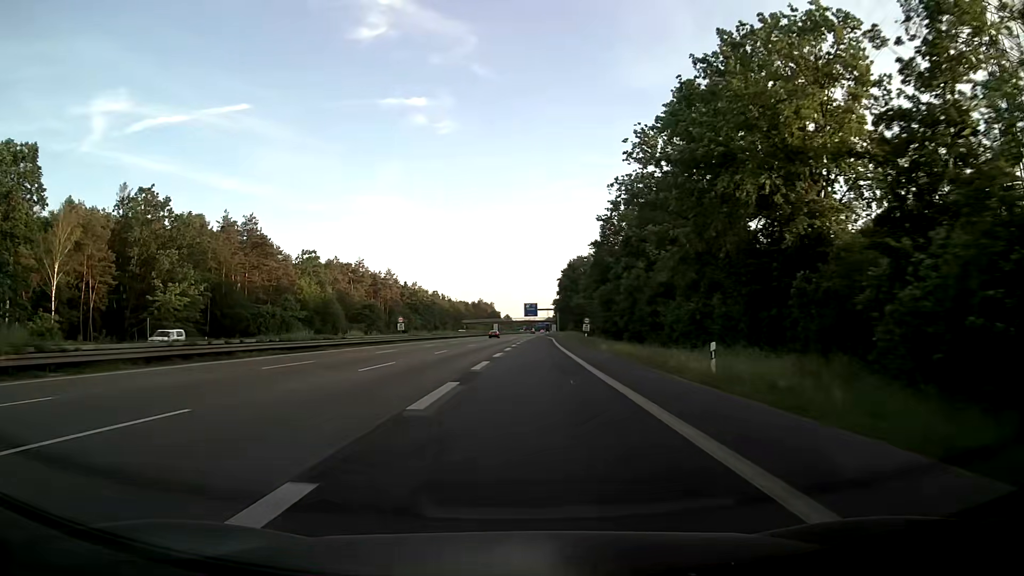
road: motorway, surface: asphalt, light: Day
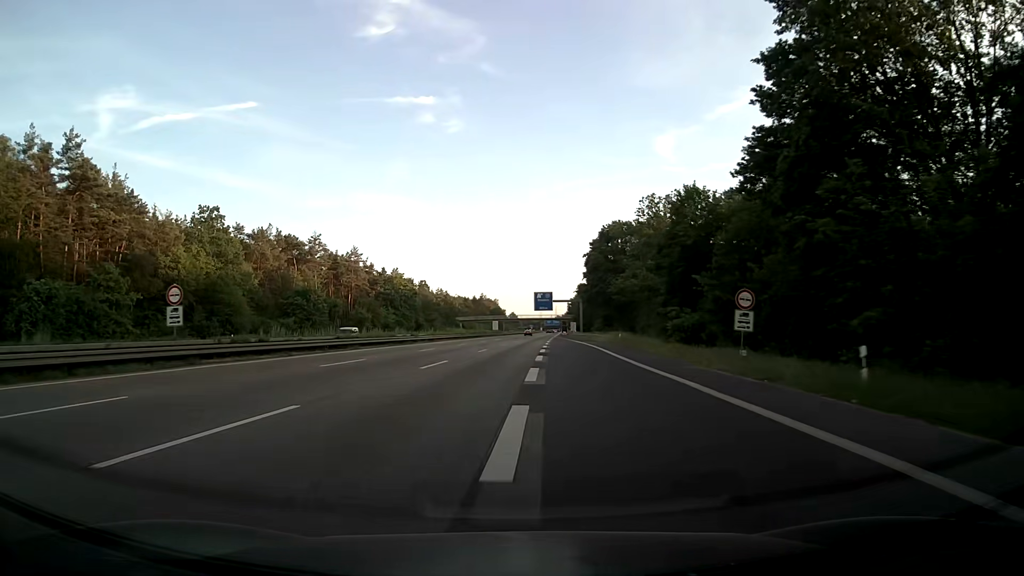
(-0.2, +53.7) m; -1°
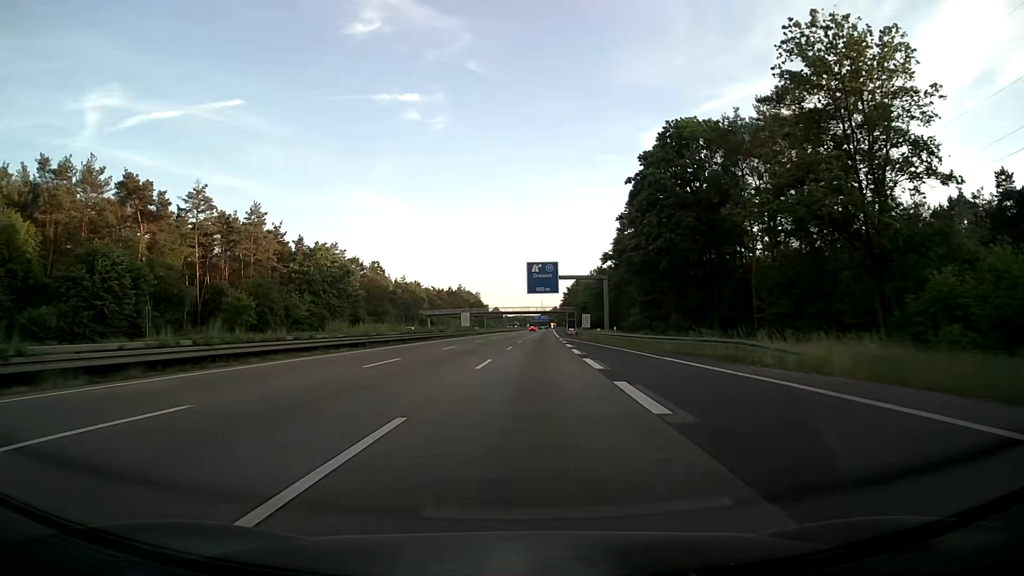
(+0.2, +55.9) m; +1°
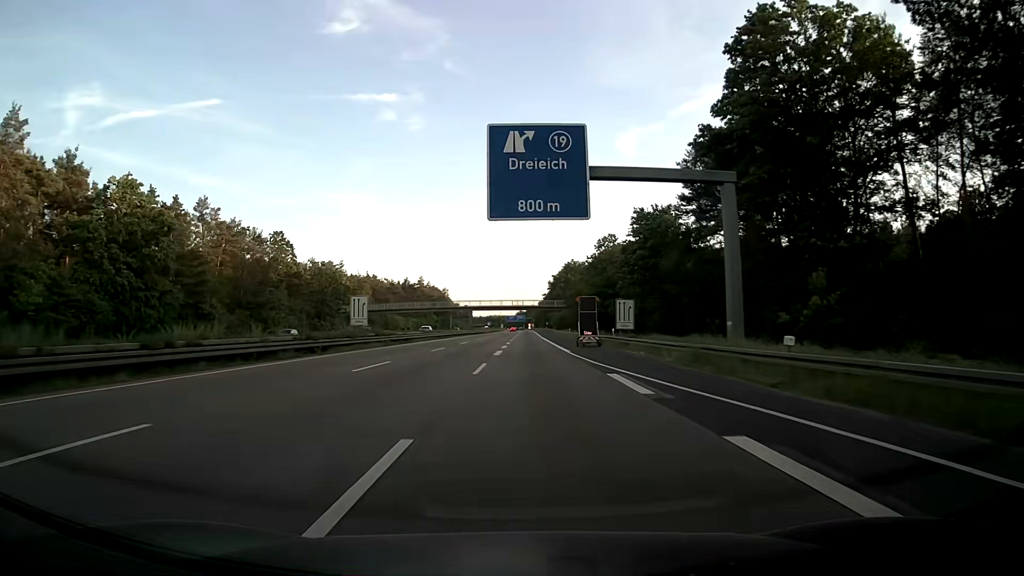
(+1.5, +55.9) m; +2°
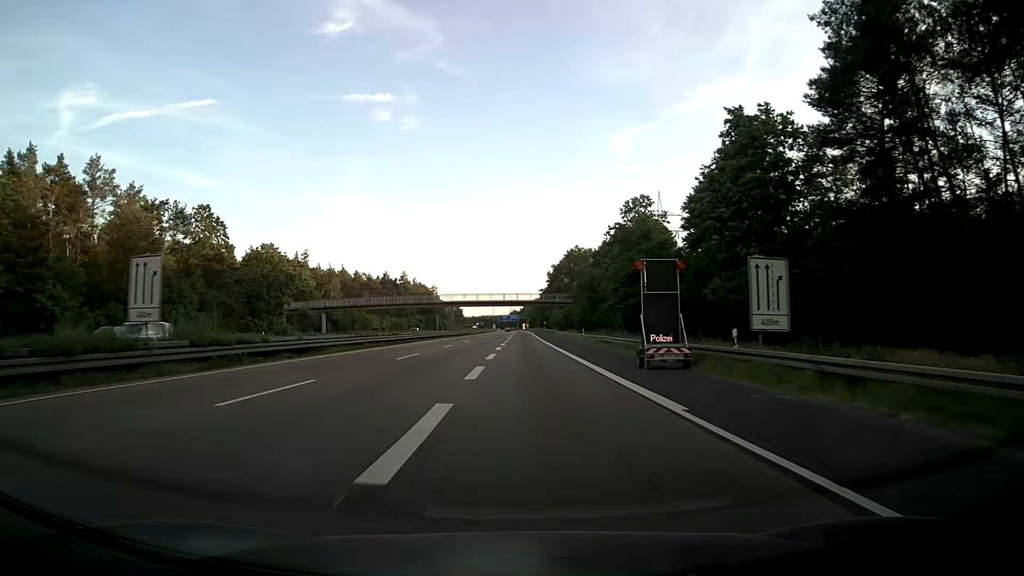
(+0.3, +27.7) m; +1°
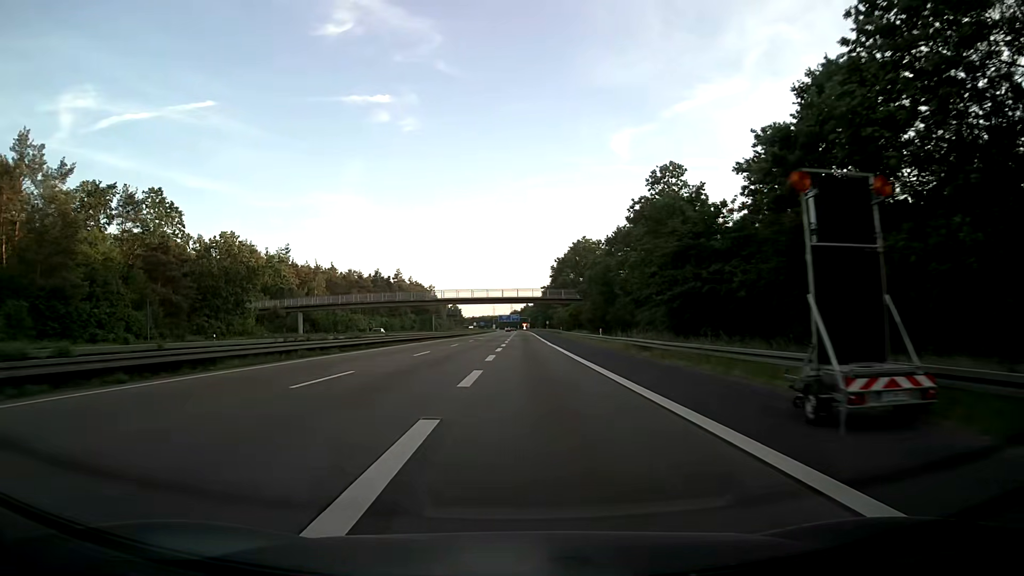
(0.0, +13.8) m; 0°
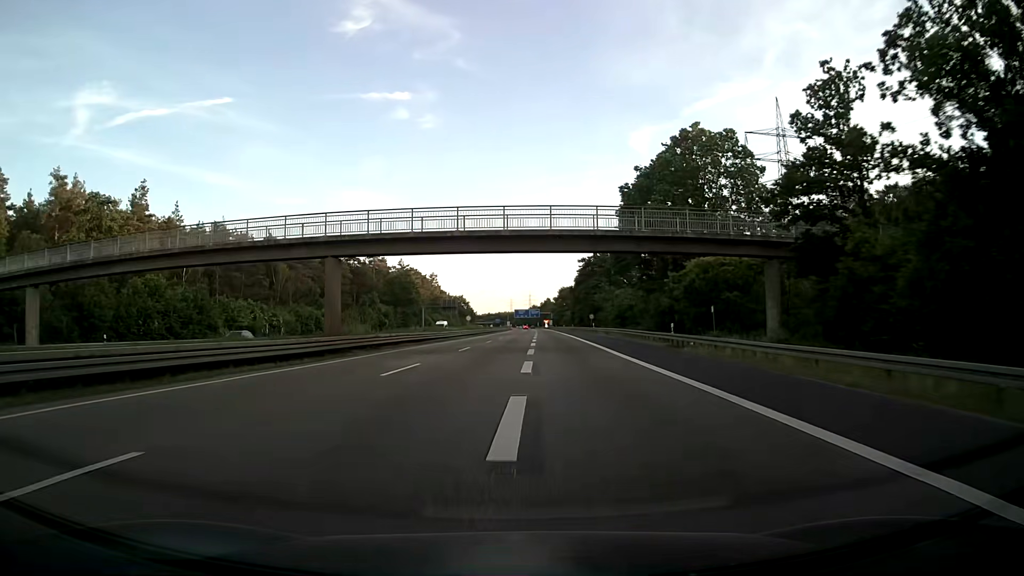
(-0.7, +68.9) m; -2°
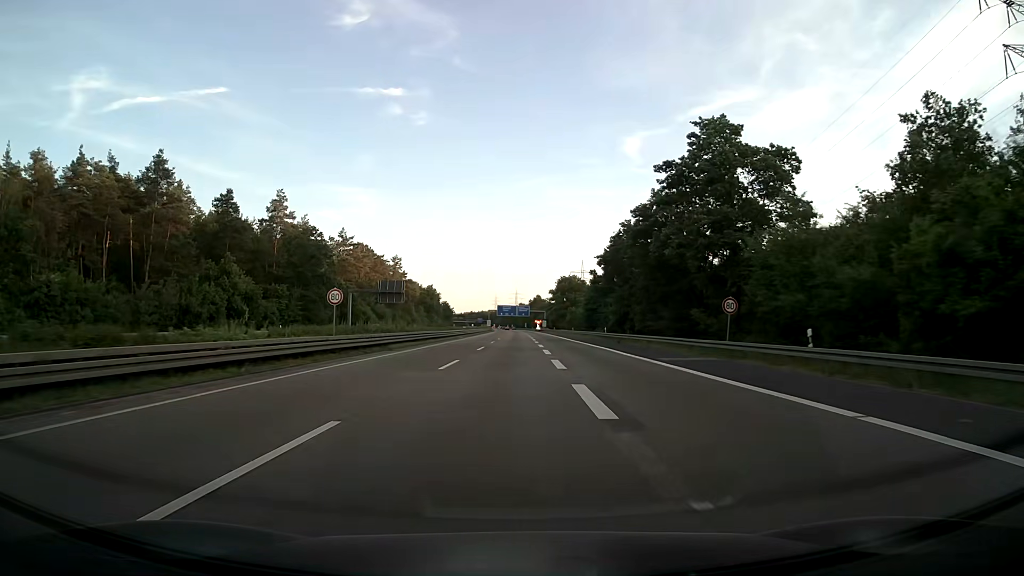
(+0.4, +69.2) m; +1°
(0, +10) (0, +20) (0, +30) (0, +40) (0, +50) (0, +60) (0, +70) (0, +80) (0, +90) (0, +100) m
